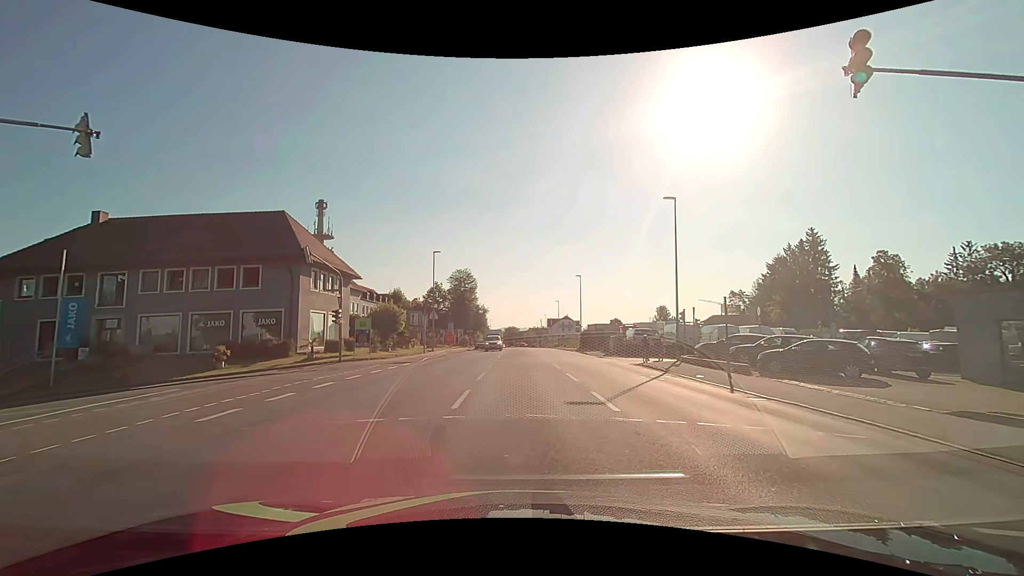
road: tertiary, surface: asphalt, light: Day
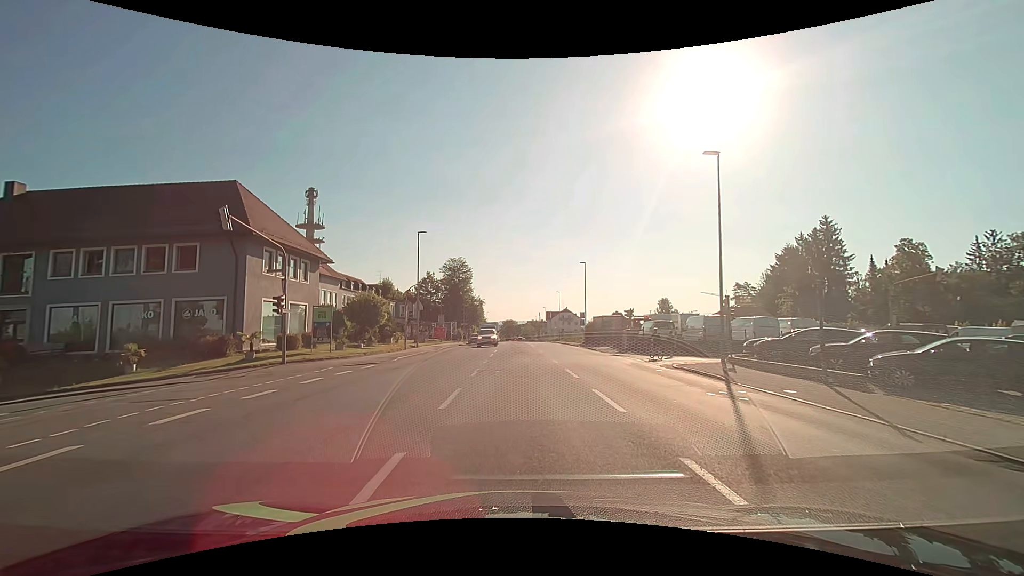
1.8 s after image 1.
(-0.1, +7.3) m; -1°
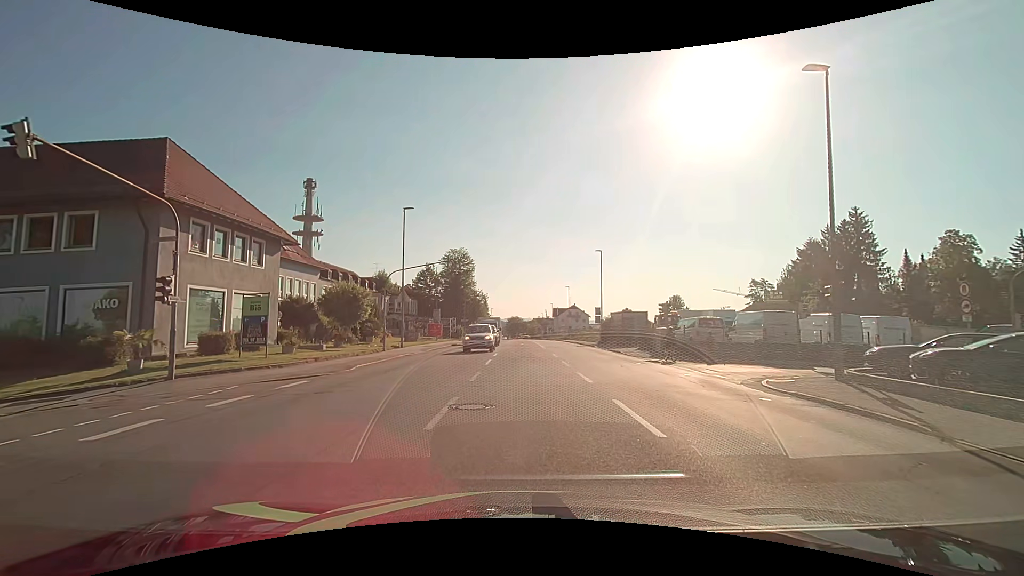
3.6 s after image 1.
(0.0, +7.7) m; -1°
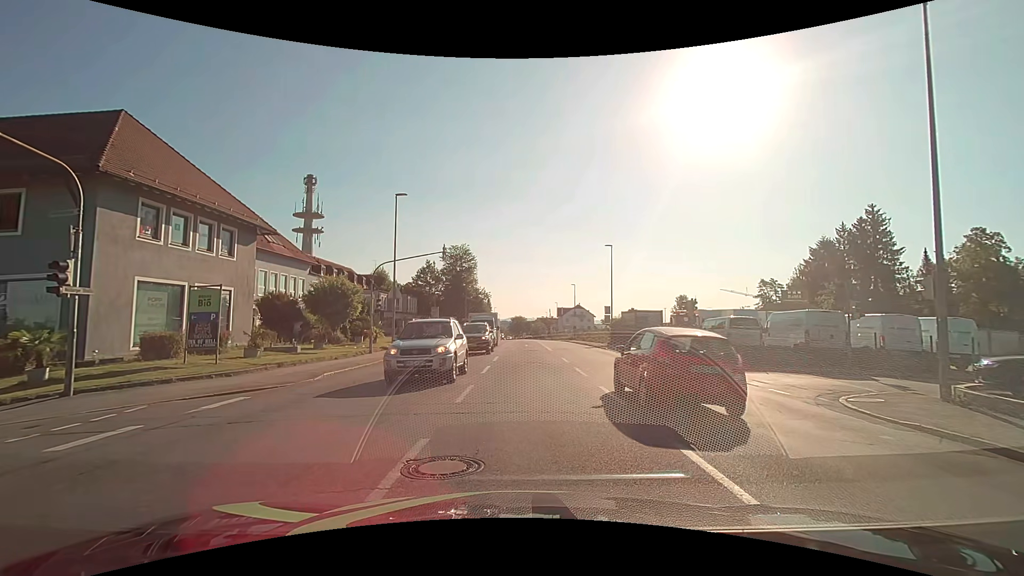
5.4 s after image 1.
(0.0, +3.4) m; 0°
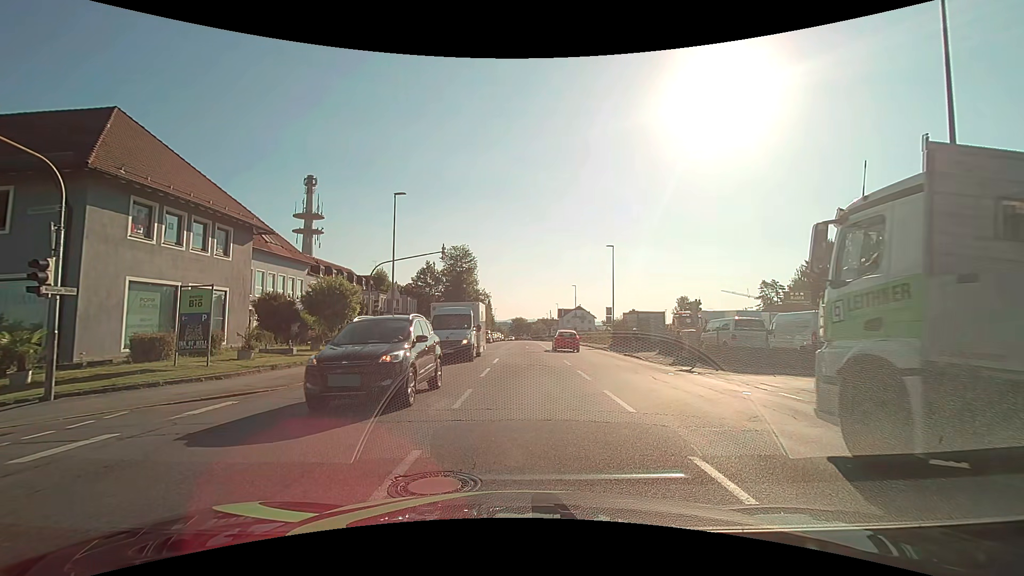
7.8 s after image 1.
(0.0, +0.5) m; 0°
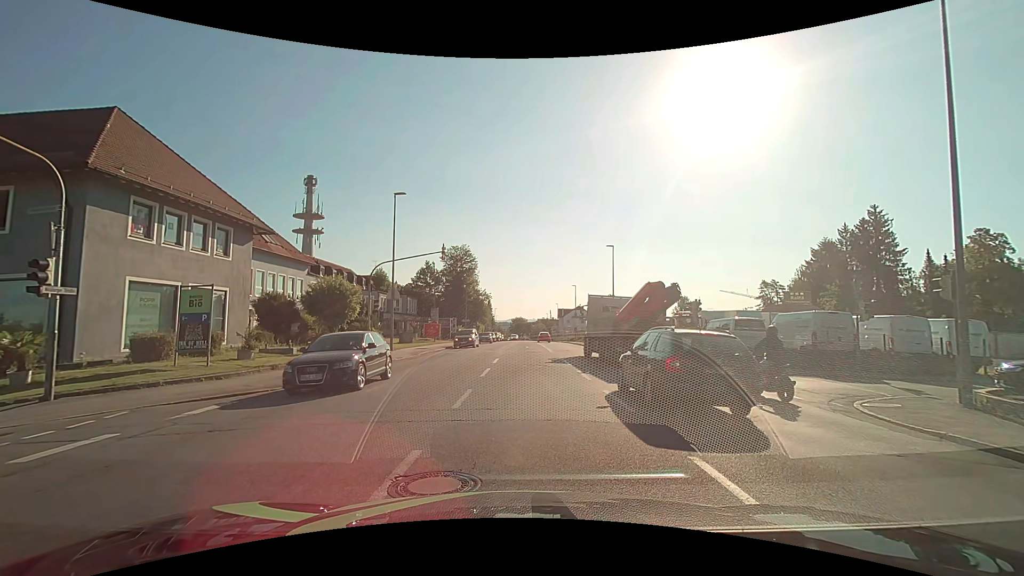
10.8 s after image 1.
(0.0, 0.0) m; 0°
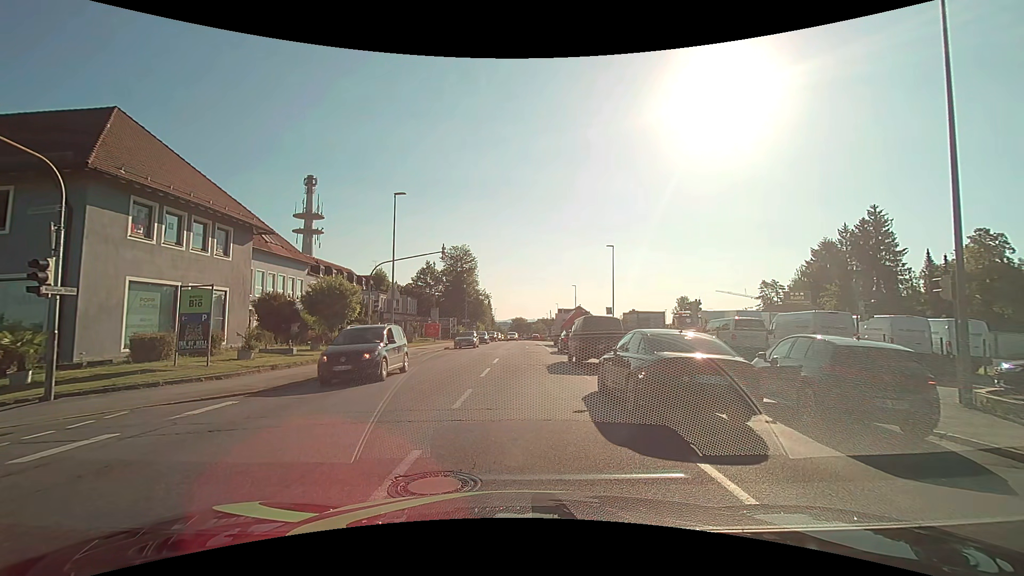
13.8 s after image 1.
(0.0, 0.0) m; 0°
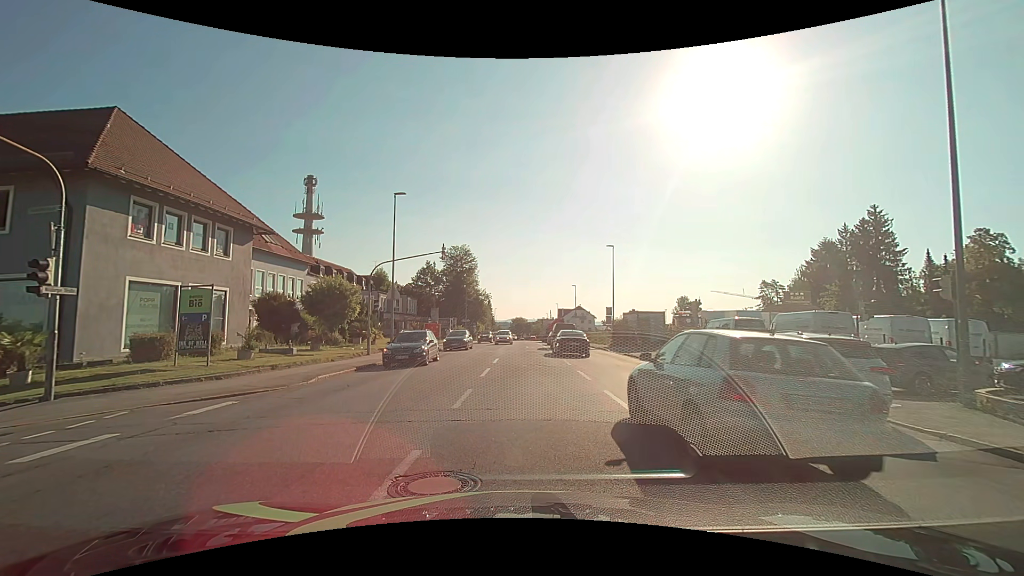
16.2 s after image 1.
(0.0, 0.0) m; 0°
